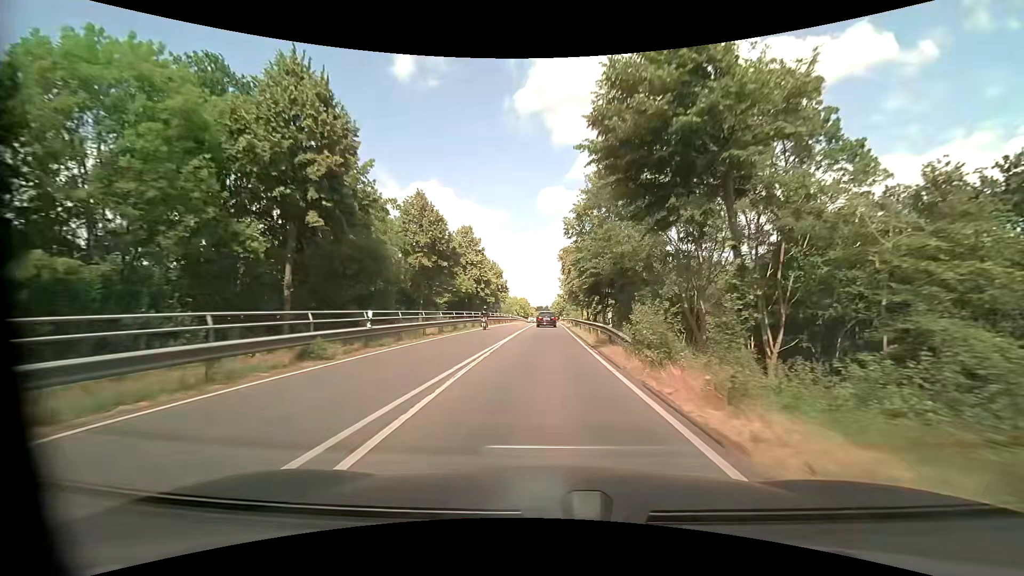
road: secondary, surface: asphalt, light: Day
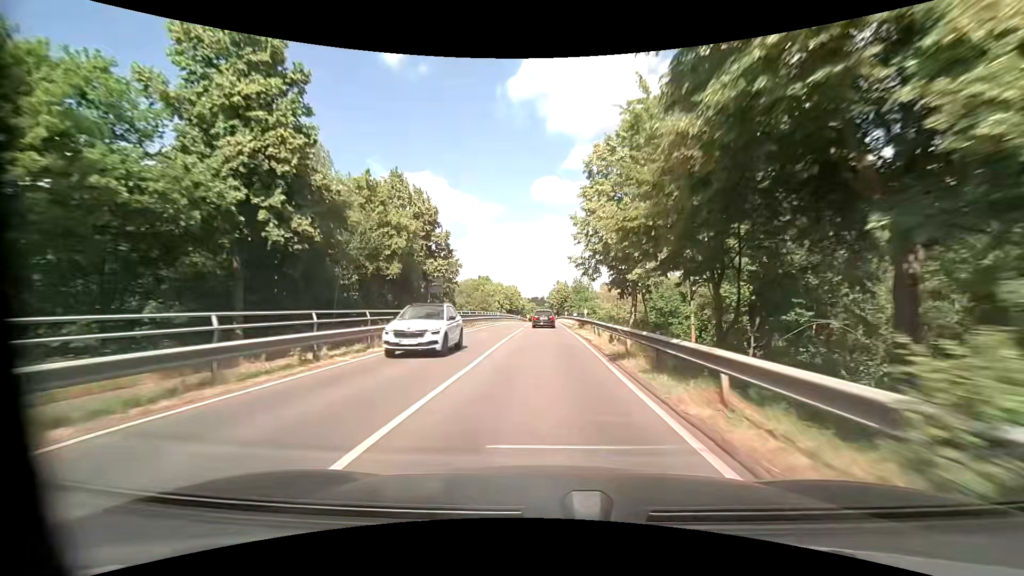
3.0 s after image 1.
(+0.2, +48.5) m; 0°
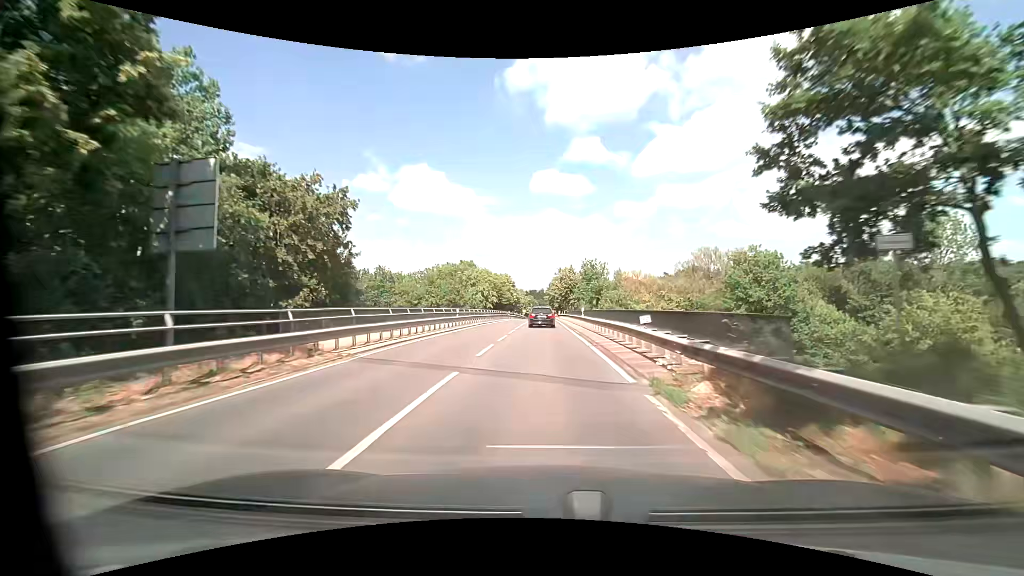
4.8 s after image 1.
(0.0, +29.1) m; 0°
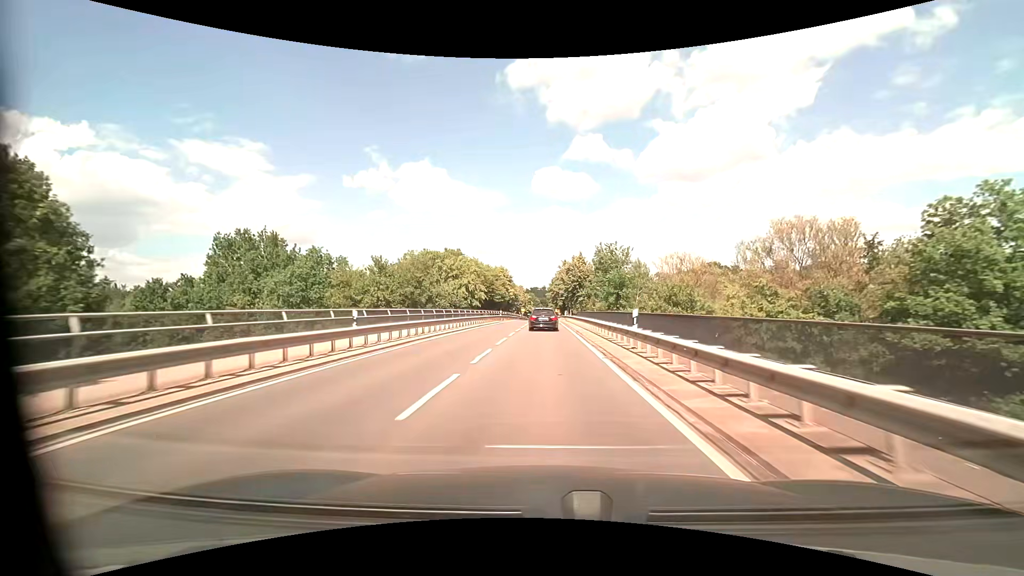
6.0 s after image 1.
(+0.1, +19.2) m; 0°
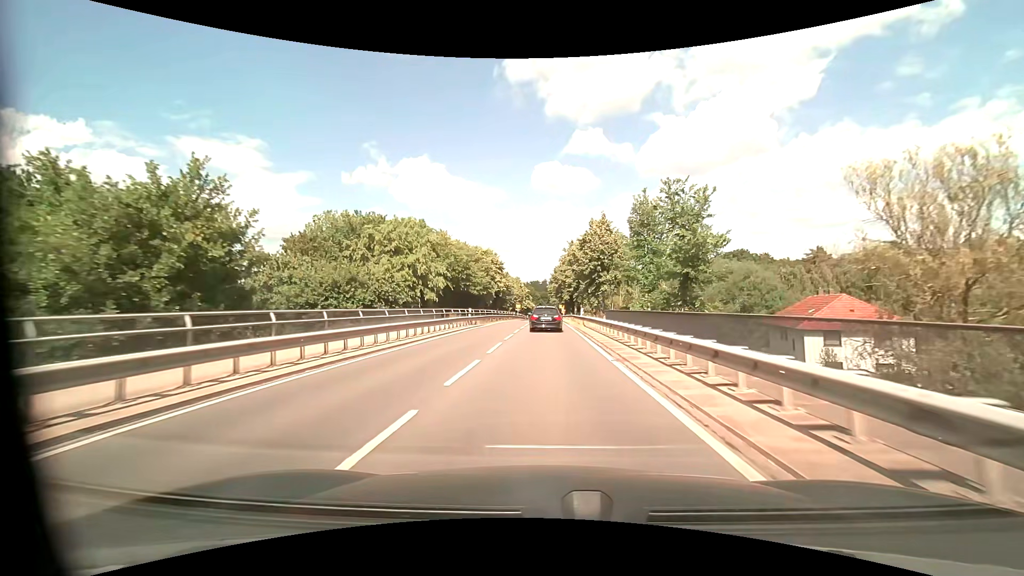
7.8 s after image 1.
(-0.1, +27.3) m; 0°
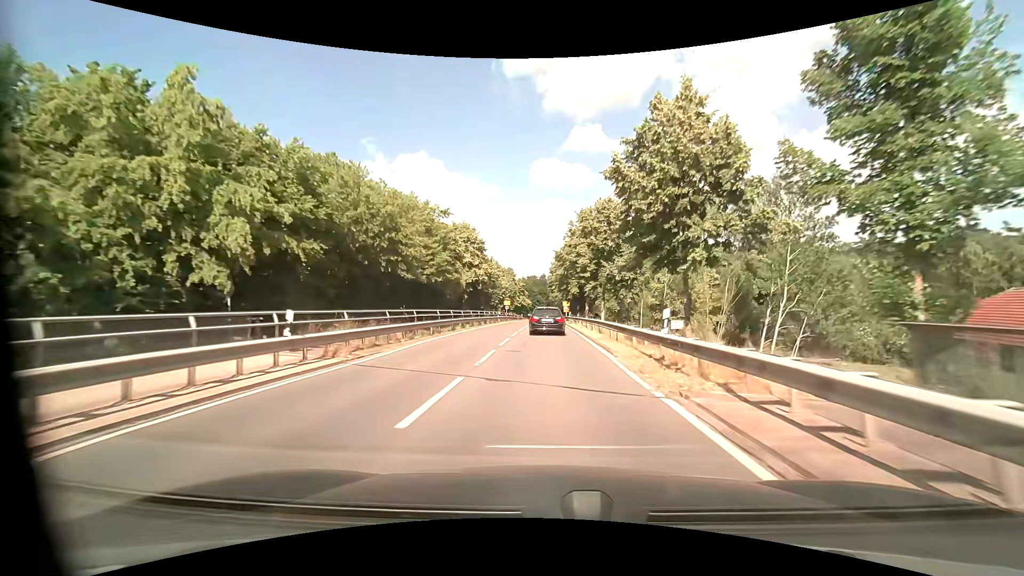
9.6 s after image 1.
(0.0, +26.7) m; 0°
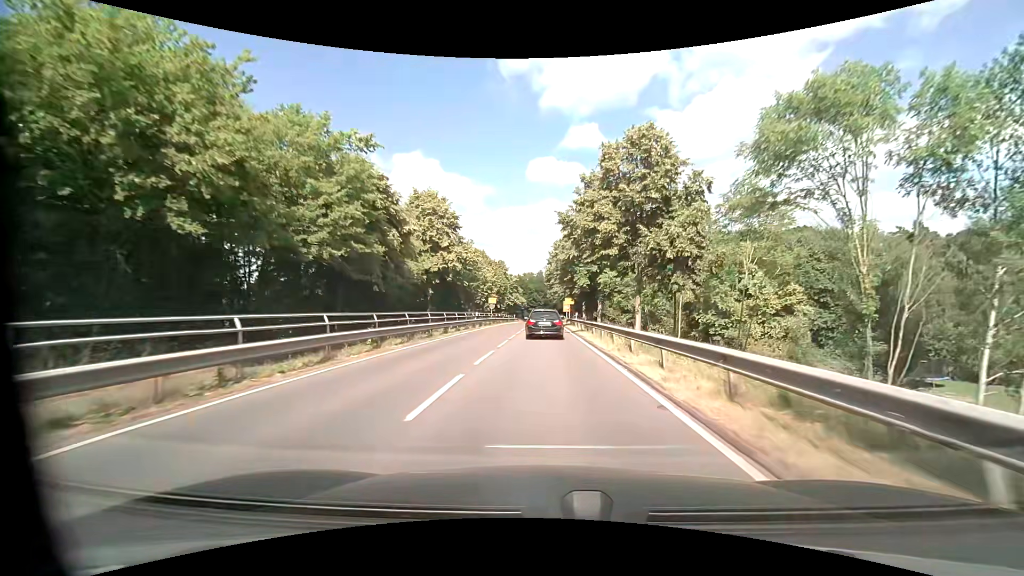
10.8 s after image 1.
(+0.1, +17.6) m; +1°
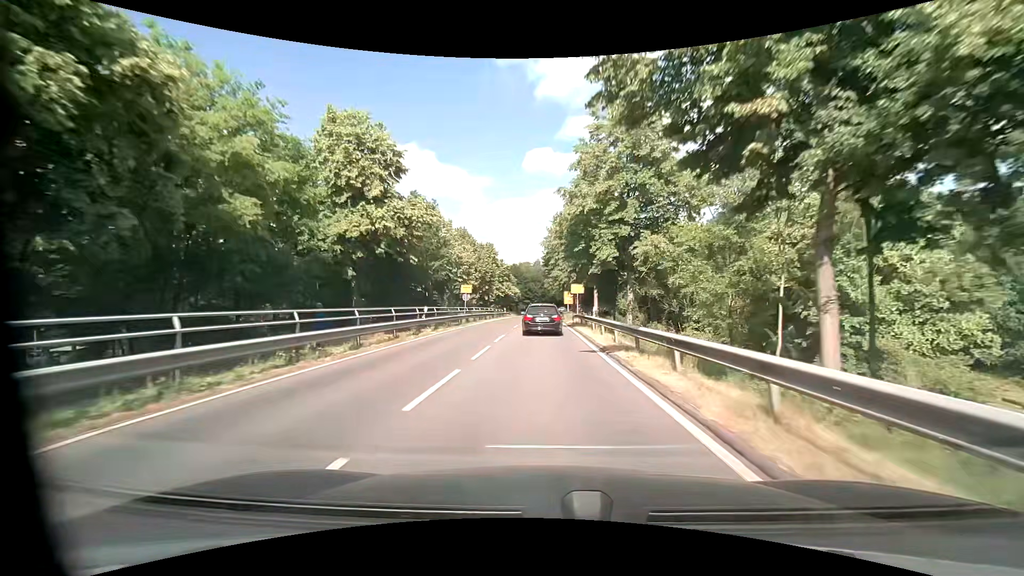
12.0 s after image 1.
(-0.1, +17.5) m; 0°
(0, +10) (0, +20) (0, +30) (0, +40) (-1, +50) (-1, +60) (-1, +70) (0, +80) (0, +90) (0, +100) m
